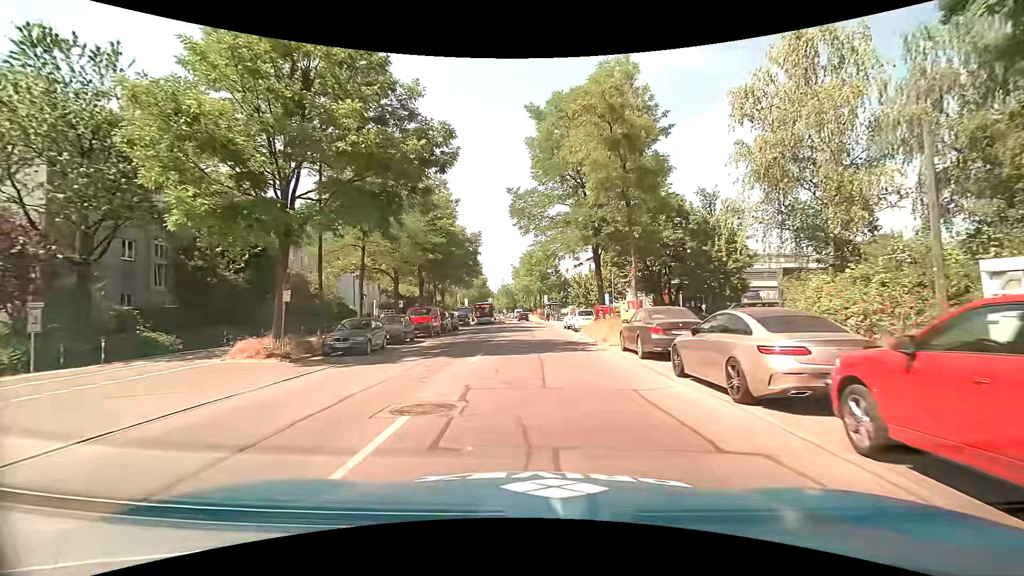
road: secondary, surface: asphalt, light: Day
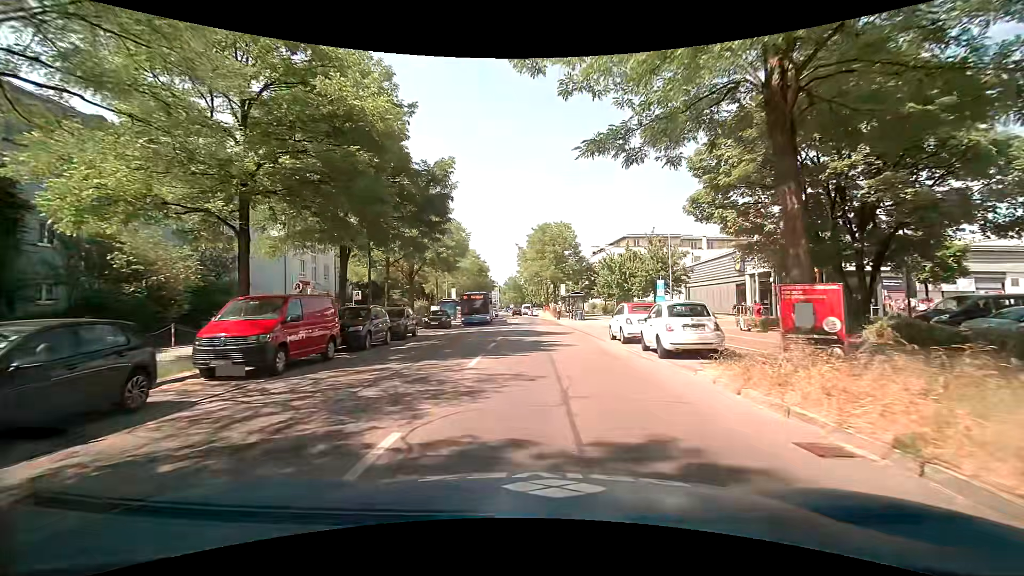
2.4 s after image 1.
(-0.7, +20.2) m; -2°
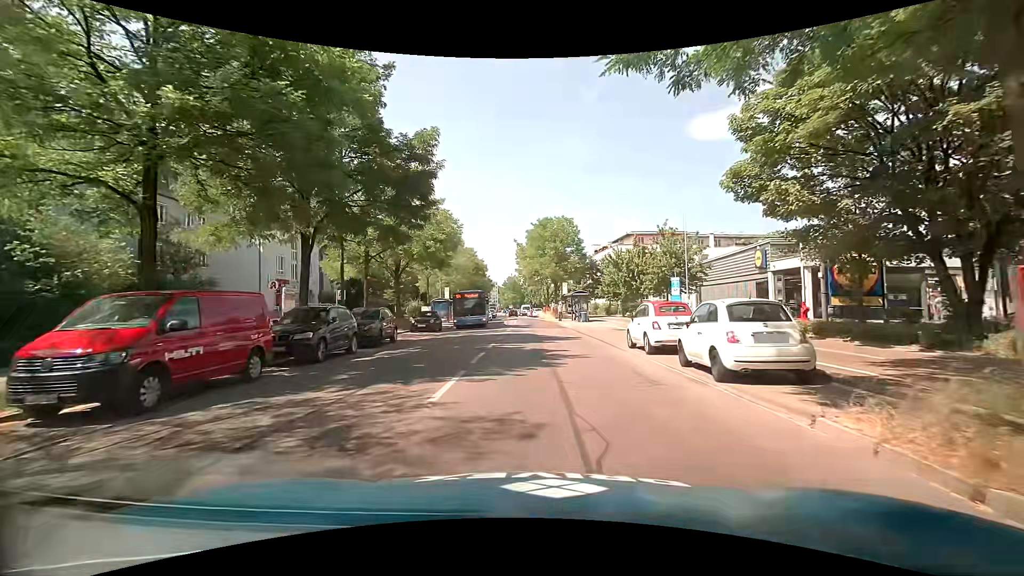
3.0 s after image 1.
(0.0, +4.0) m; -1°
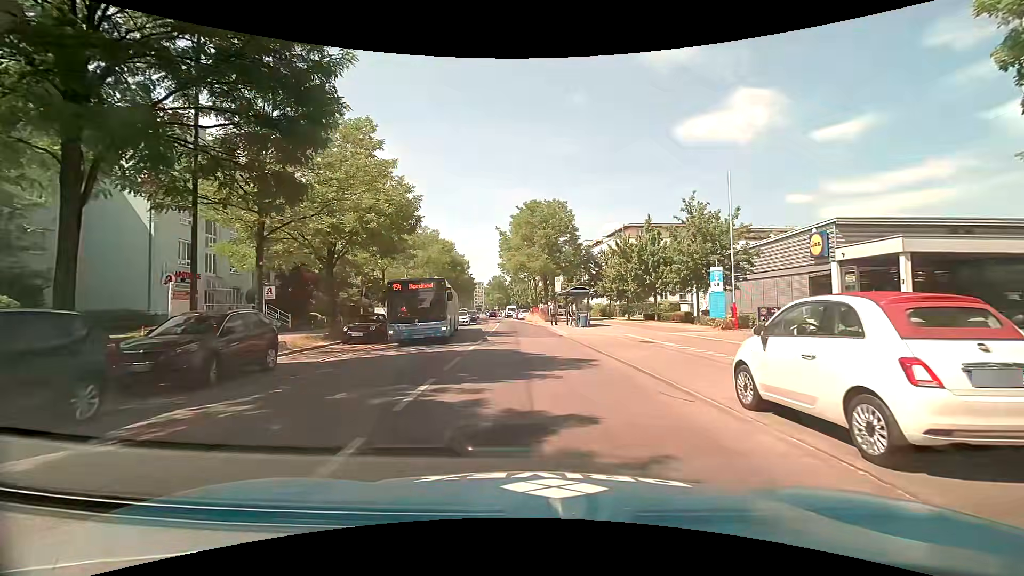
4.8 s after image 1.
(+0.1, +9.7) m; -1°
